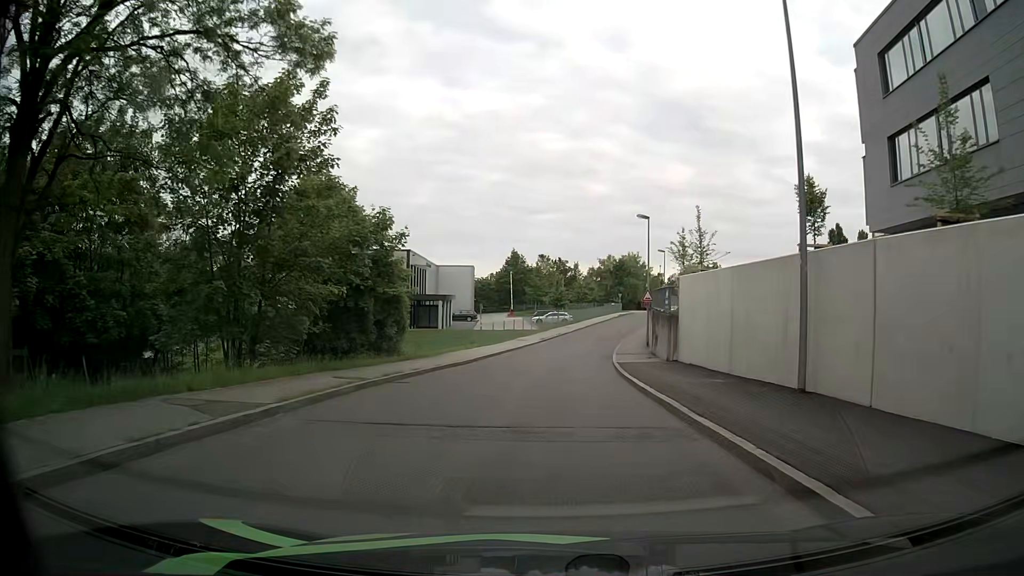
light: Day
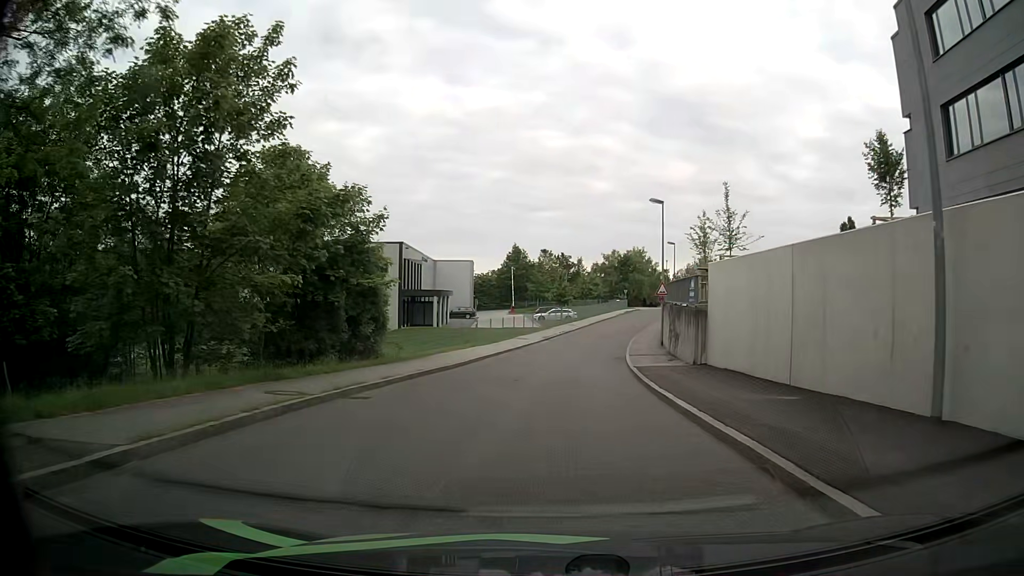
(0.0, +4.4) m; +1°
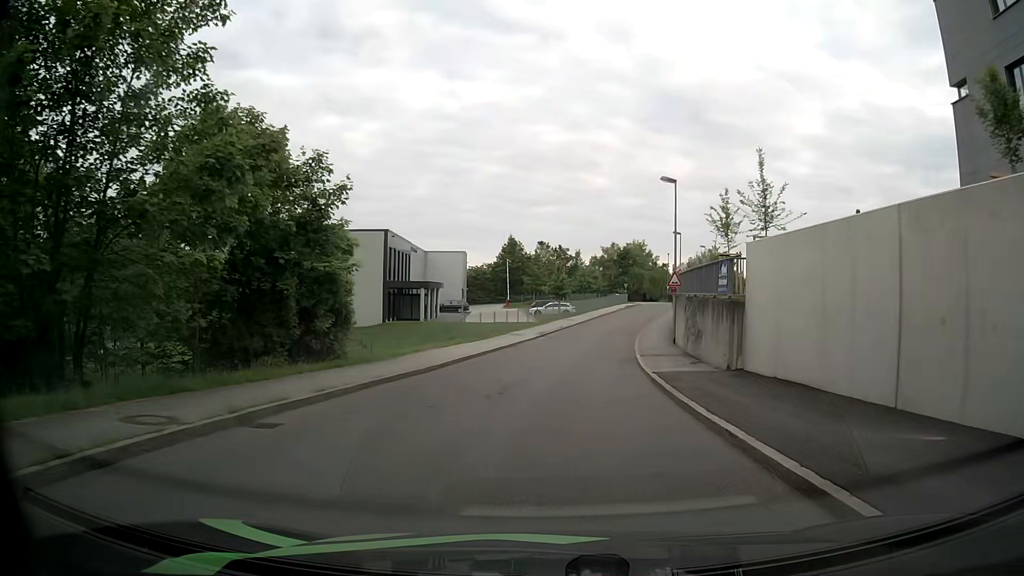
(0.0, +4.5) m; +1°
(0, +10) (0, +20) (+1, +30) (+2, +40) (+4, +50) (+6, +60) (+8, +69) (+10, +79) (+13, +89) (+18, +97) m
